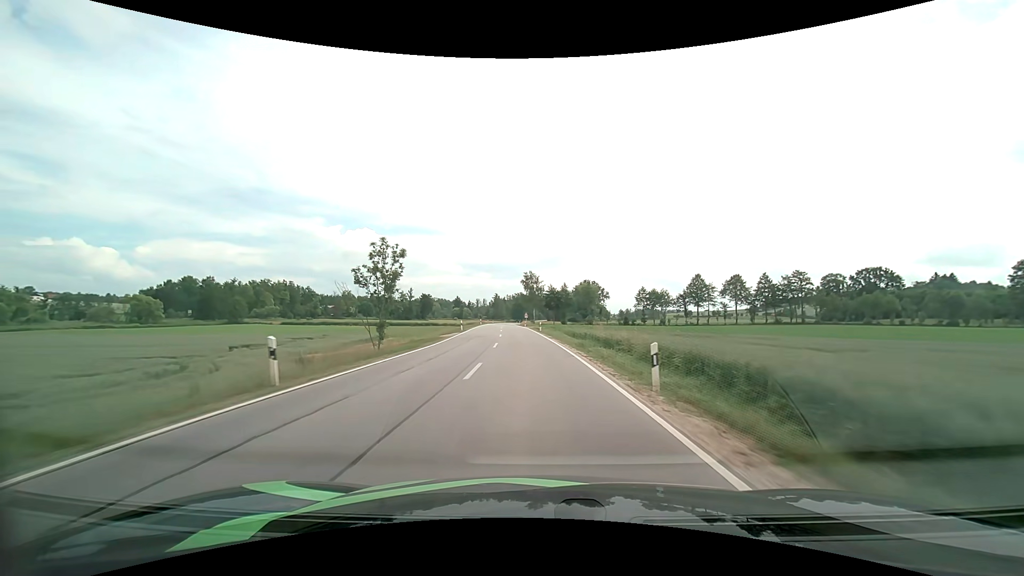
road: secondary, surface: asphalt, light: Day
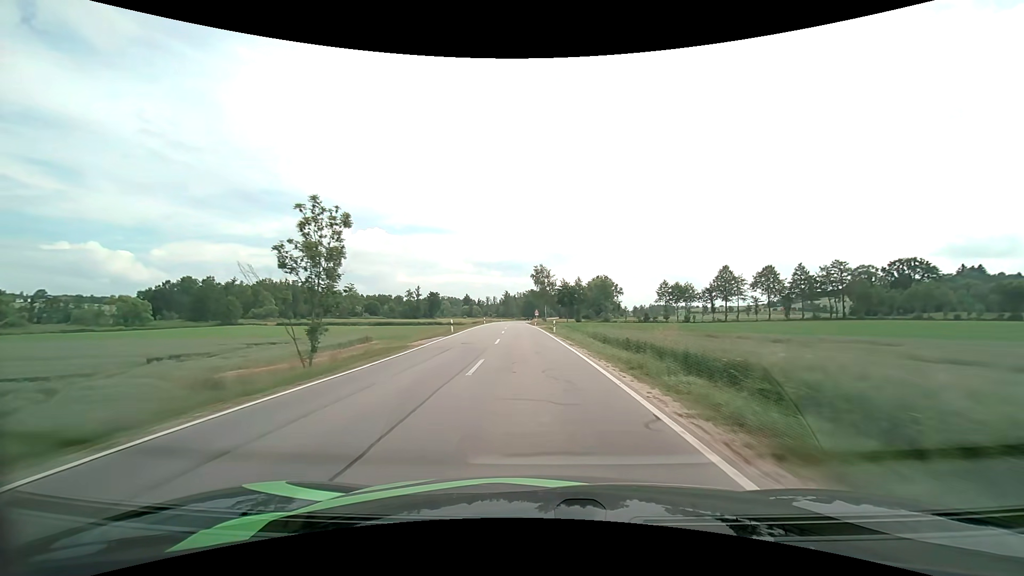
(-0.1, +11.3) m; -1°
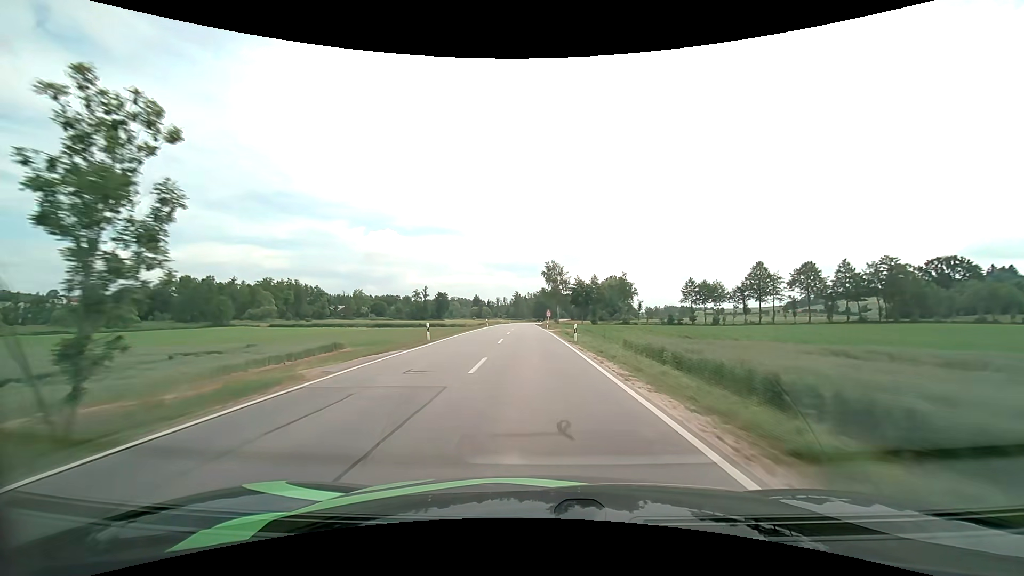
(-0.1, +11.6) m; -1°
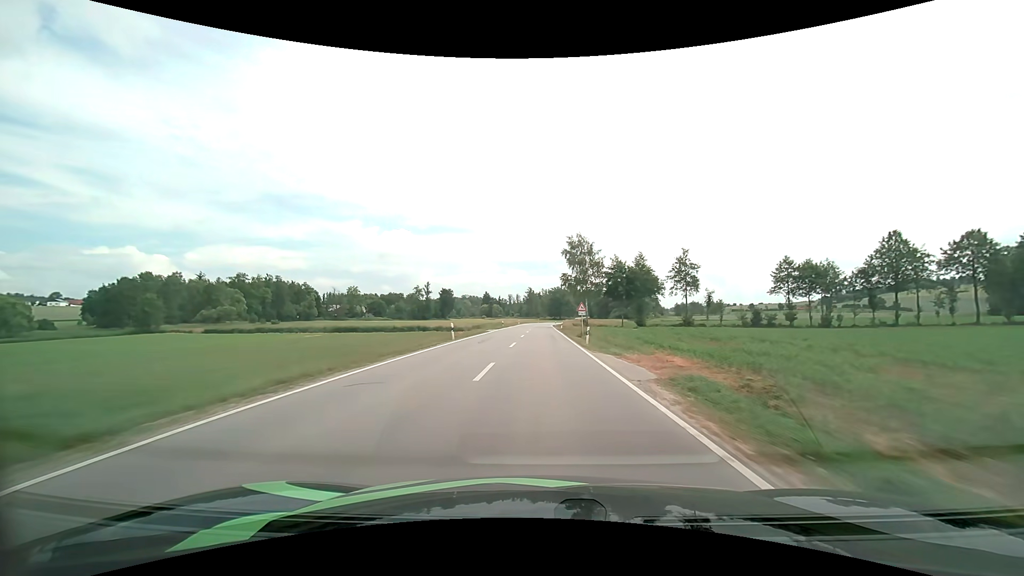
(-0.7, +35.8) m; -2°
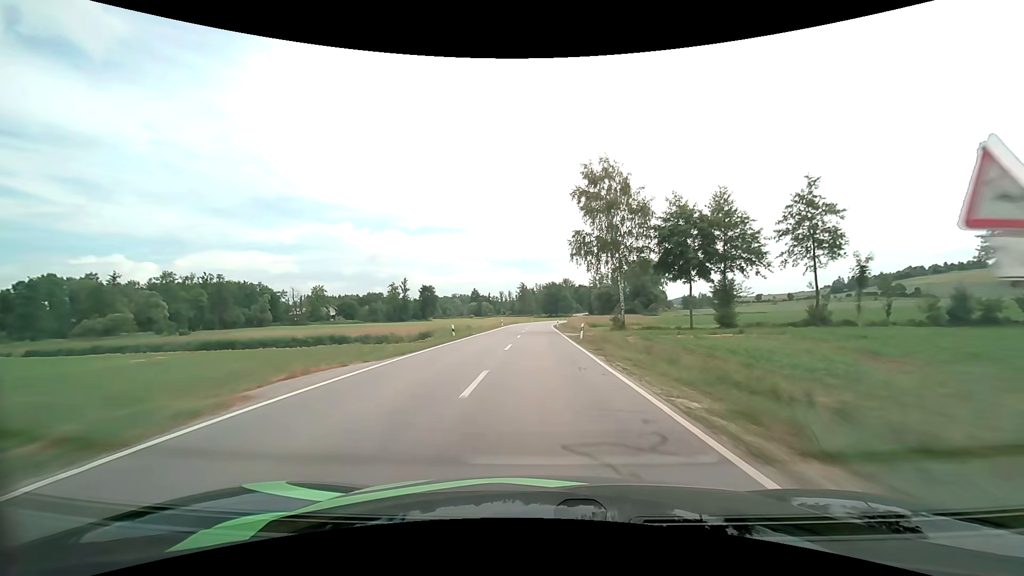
(+0.2, +37.0) m; +1°
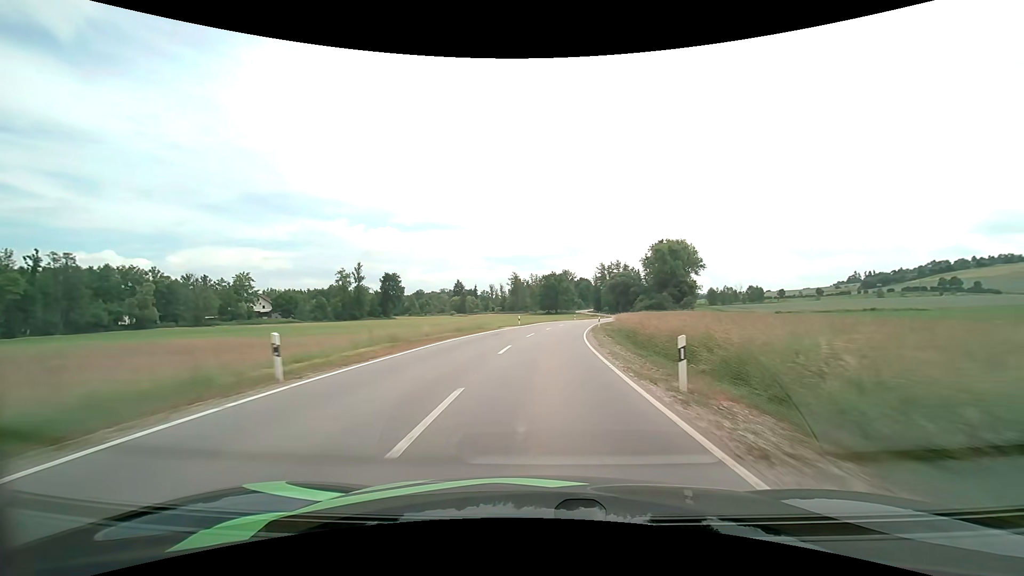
(0.0, +61.3) m; 0°
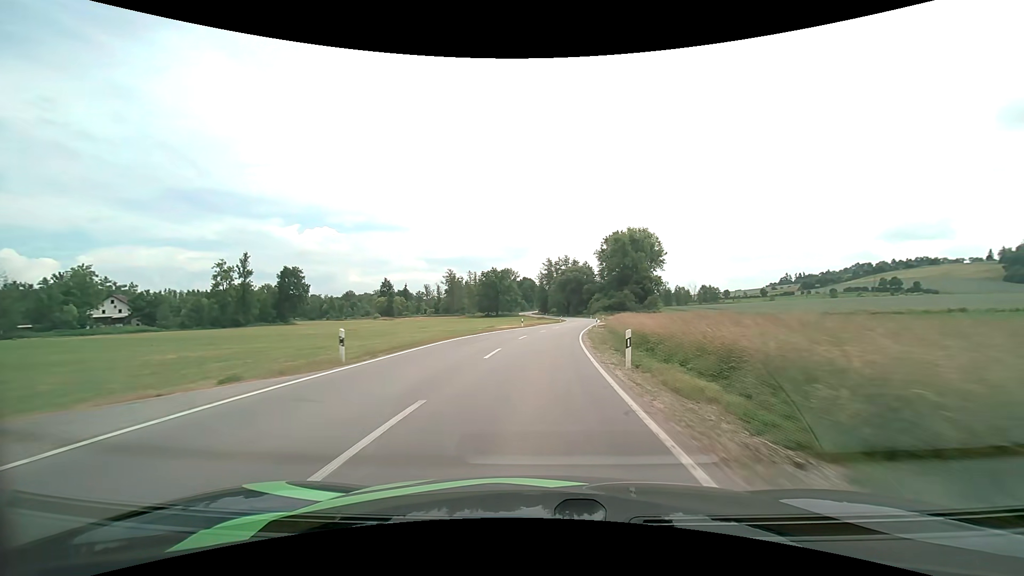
(+1.9, +35.5) m; +7°
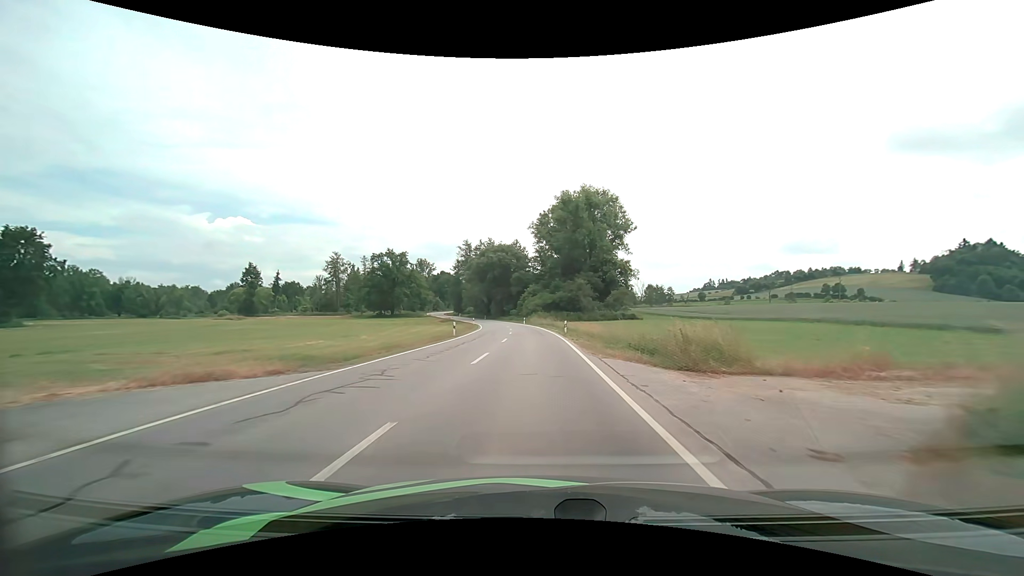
(+4.6, +58.6) m; +8°
(0, +10) (0, +20) (0, +30) (0, +40) (-1, +50) (-2, +60) (-3, +70) (-5, +80) (-6, +90) (-9, +99) m
